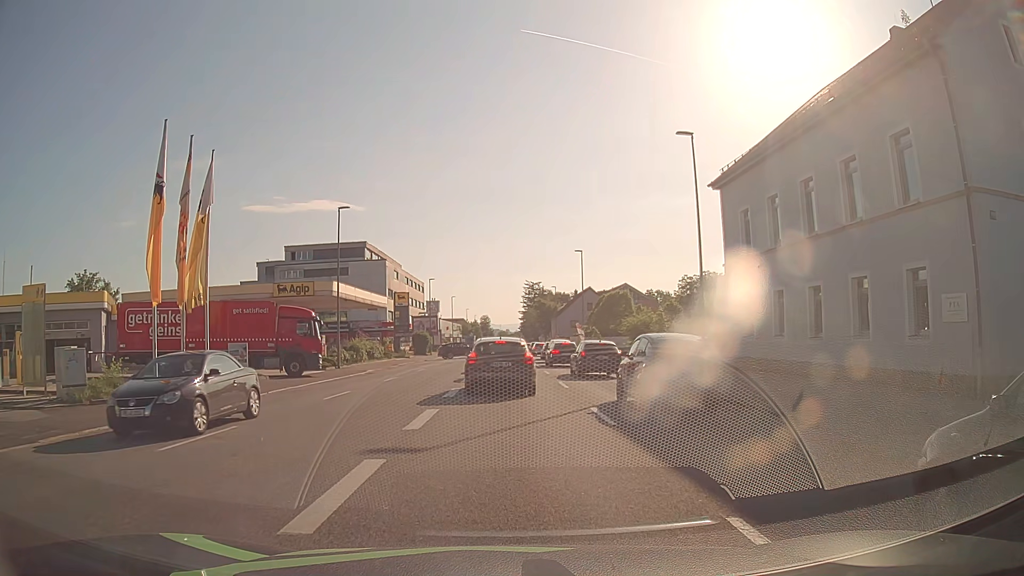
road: tertiary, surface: asphalt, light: Day
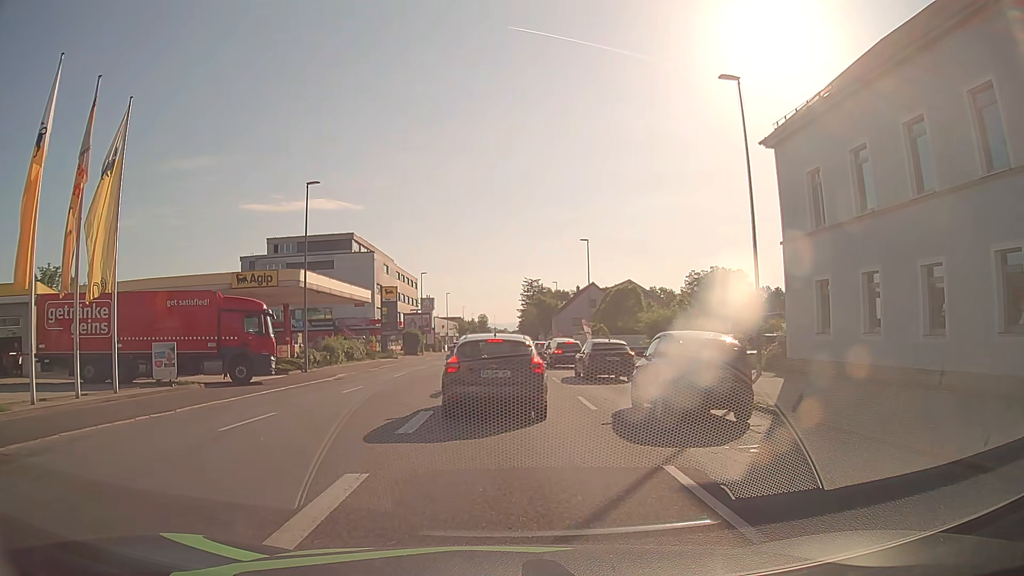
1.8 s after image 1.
(+0.1, +6.6) m; 0°
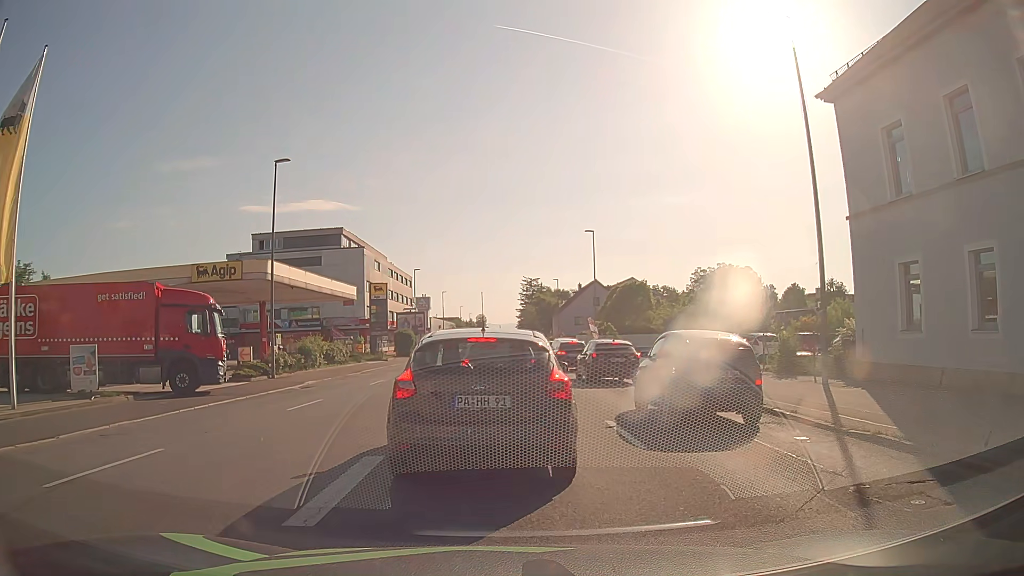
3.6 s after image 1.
(+0.1, +4.9) m; 0°
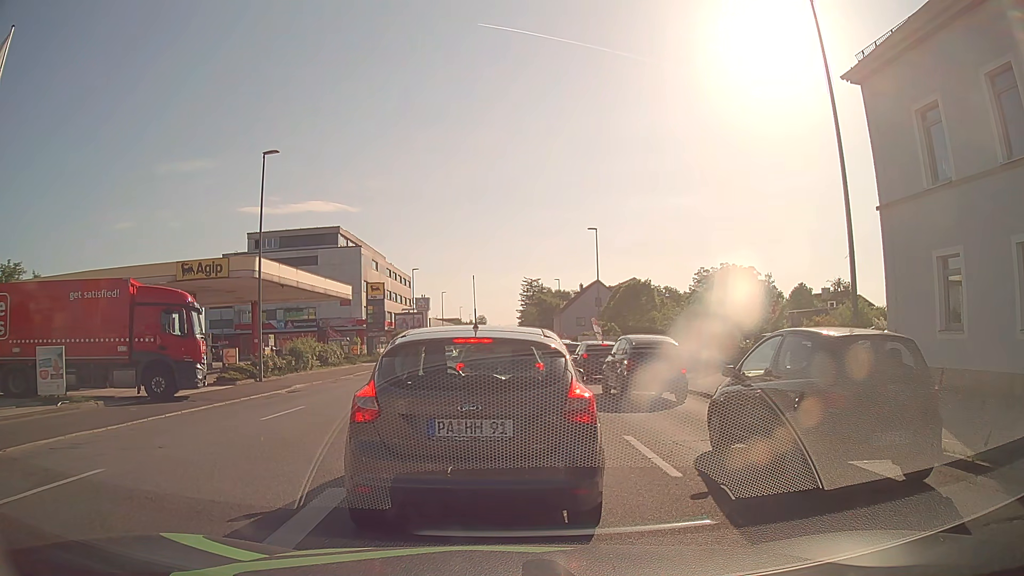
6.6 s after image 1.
(0.0, +1.7) m; +2°
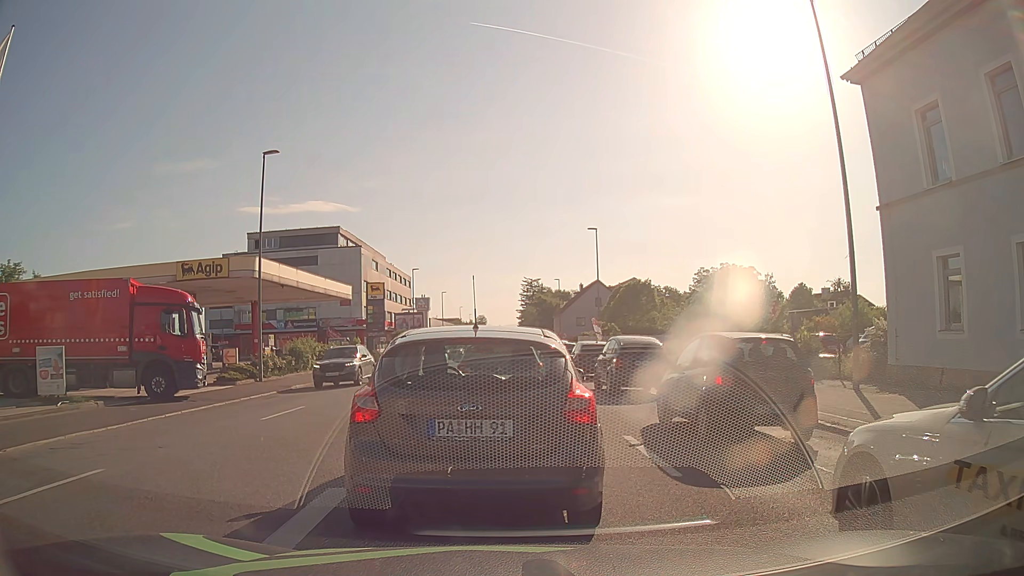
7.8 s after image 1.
(0.0, 0.0) m; 0°
